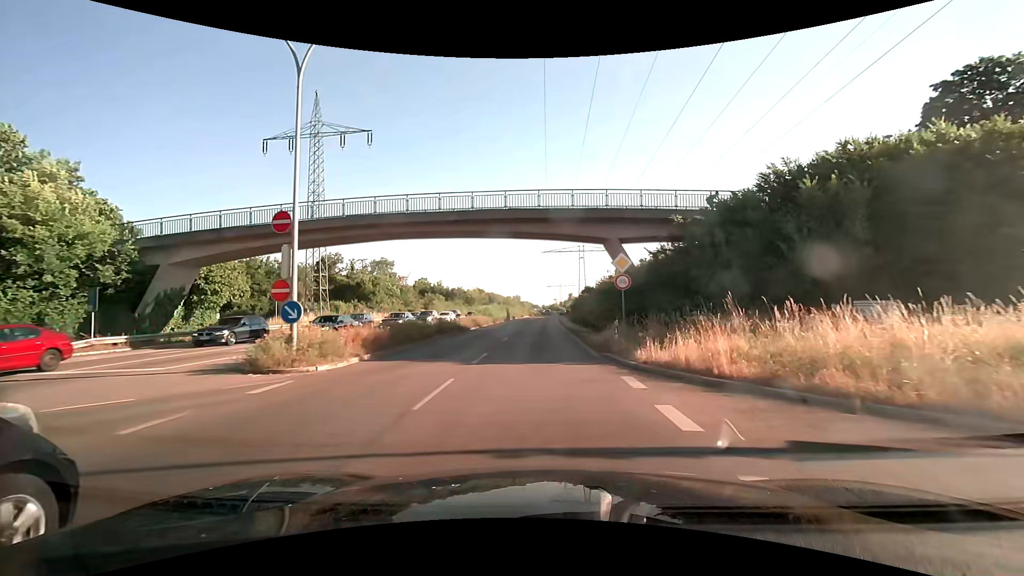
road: primary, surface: asphalt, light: Day
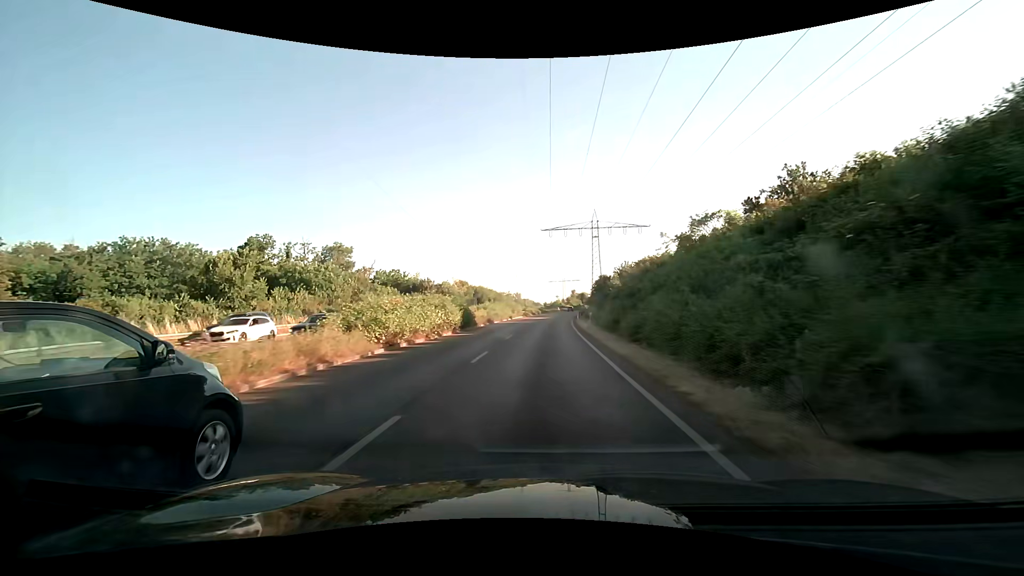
(0.0, +36.8) m; 0°
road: trunk
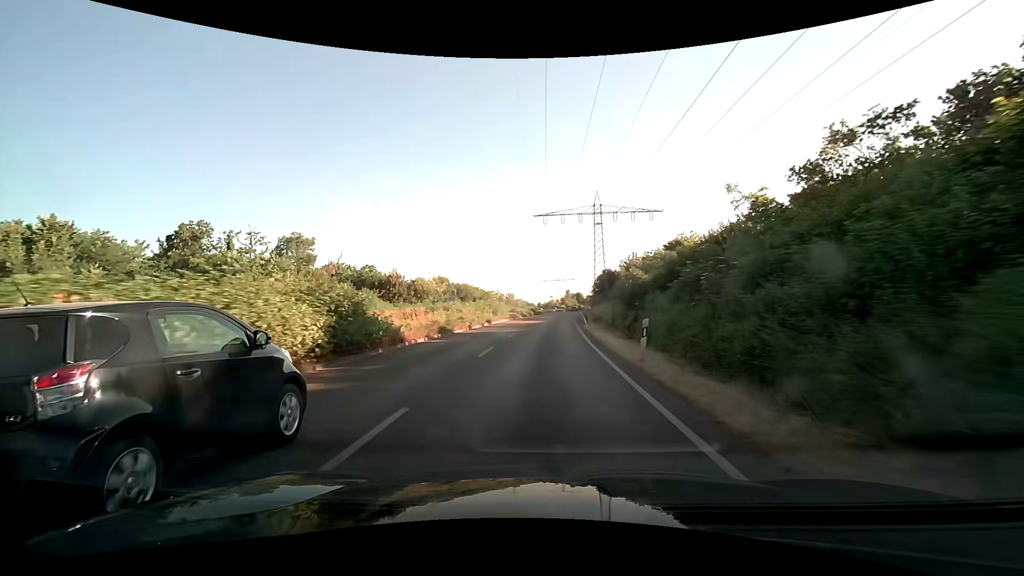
(+0.1, +17.7) m; +1°
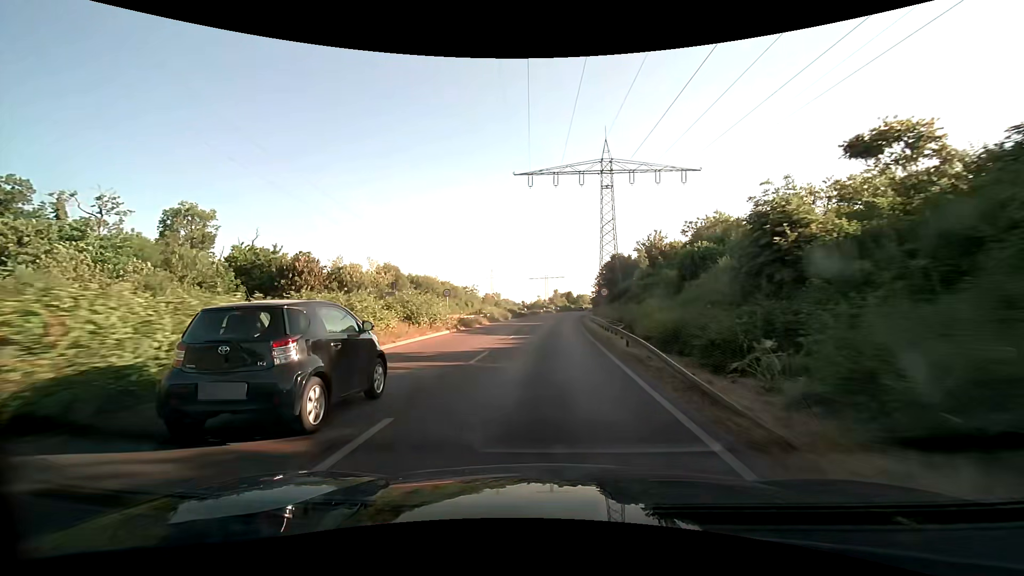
(+0.3, +28.8) m; +1°
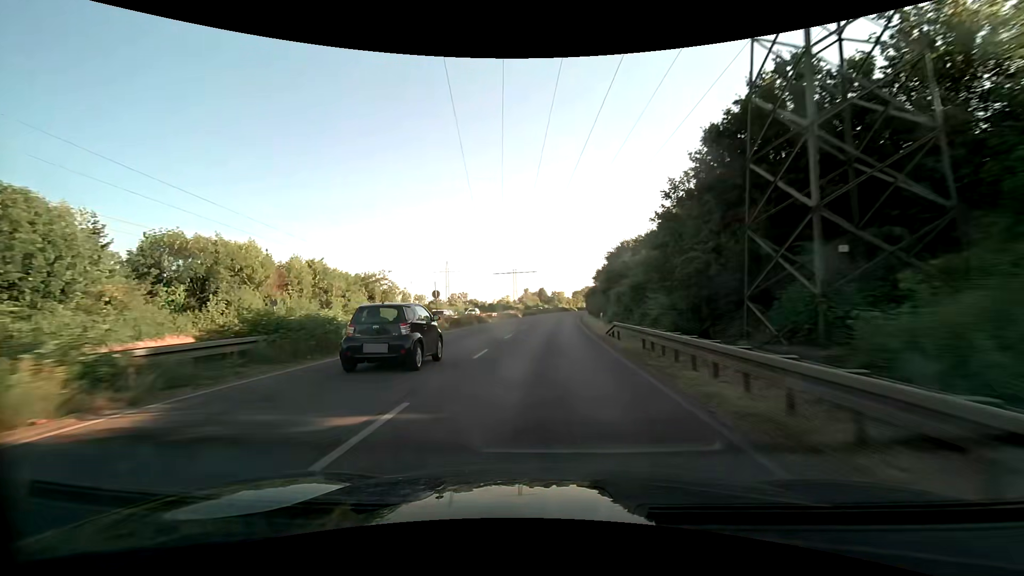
(+1.7, +53.3) m; +3°
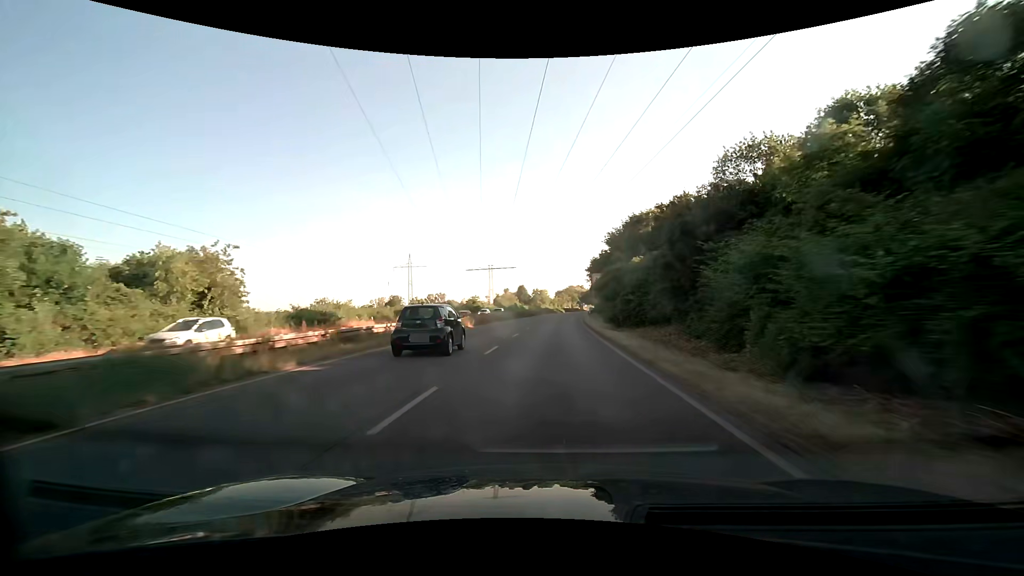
(+0.5, +34.8) m; +2°
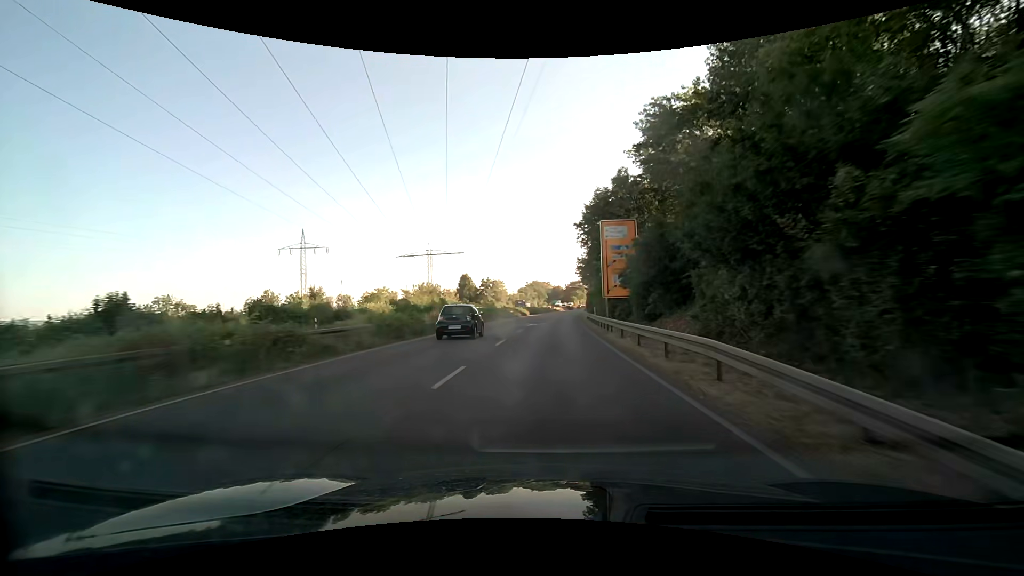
(+2.1, +60.2) m; +4°
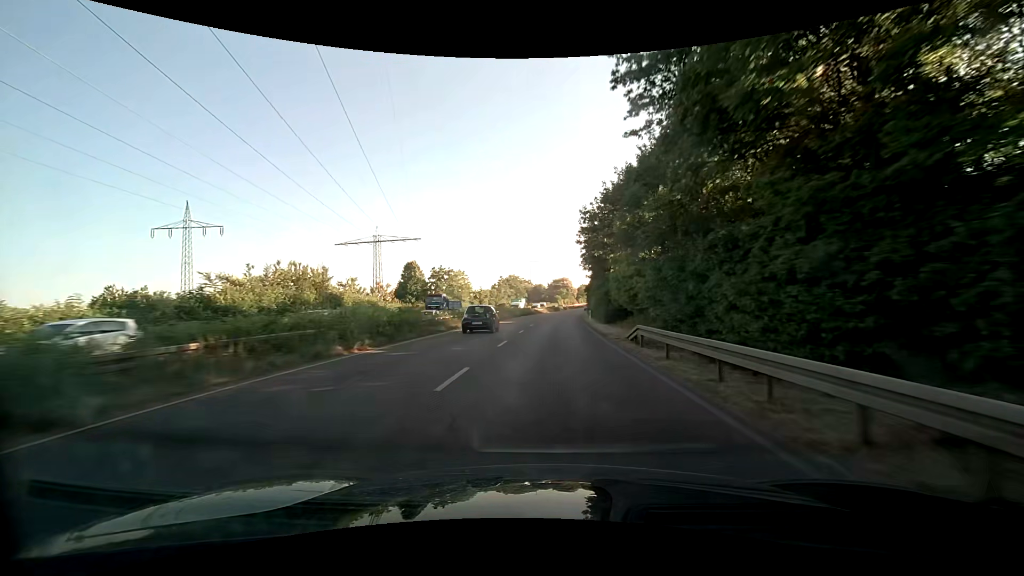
(+0.7, +36.3) m; +2°
